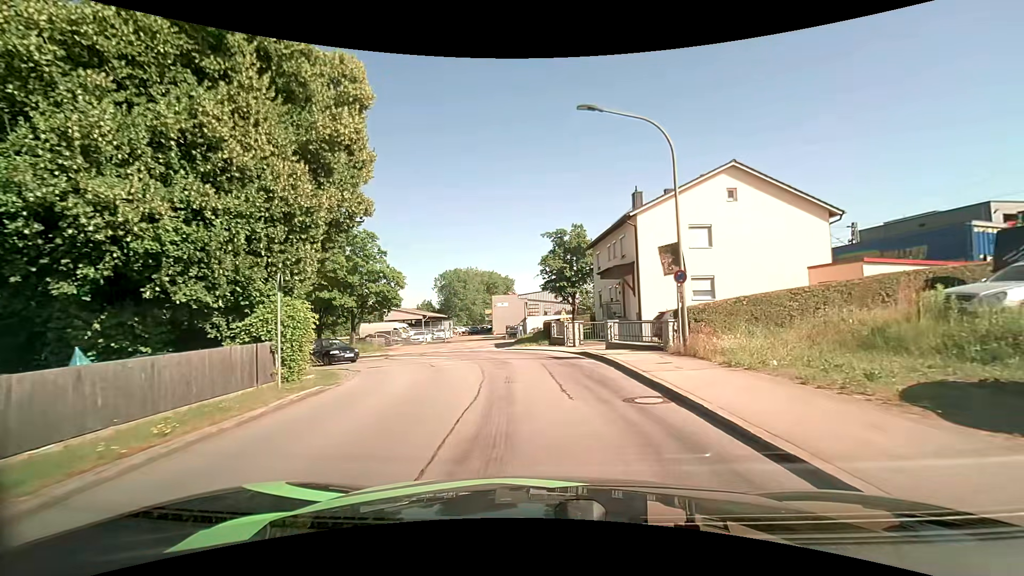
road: unclassified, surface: asphalt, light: Day
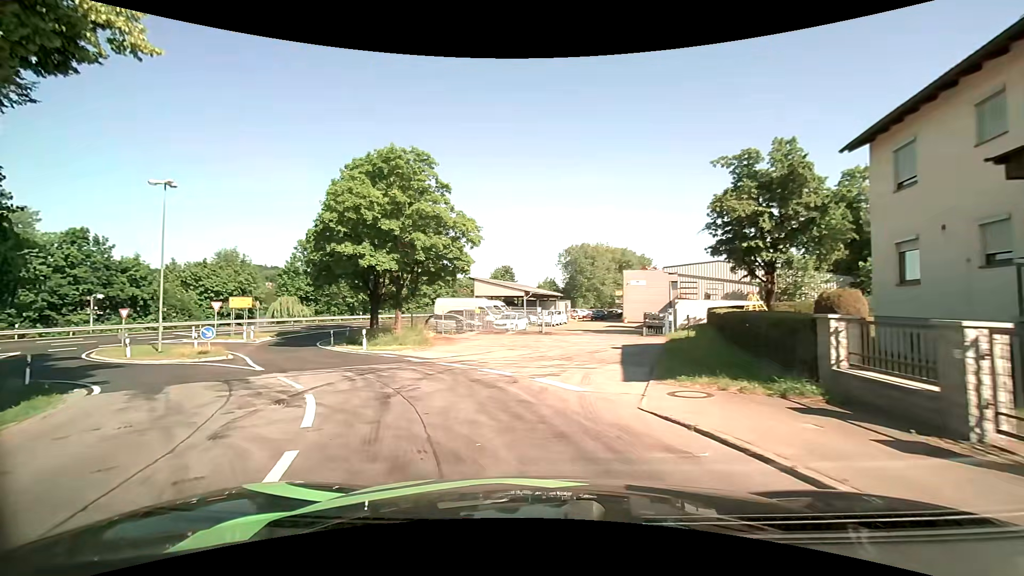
(-1.0, +19.6) m; -15°
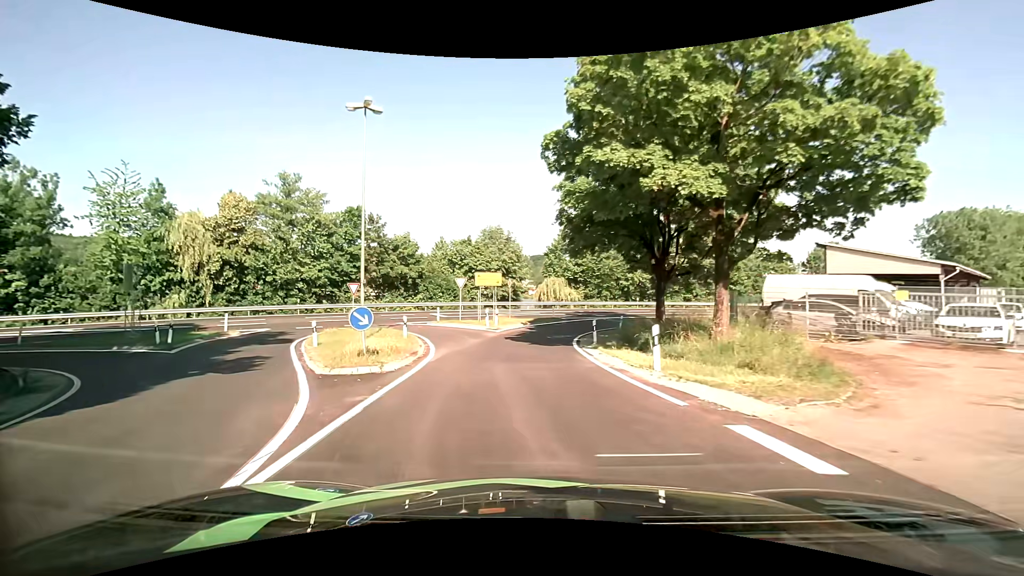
(-4.3, +14.9) m; -29°
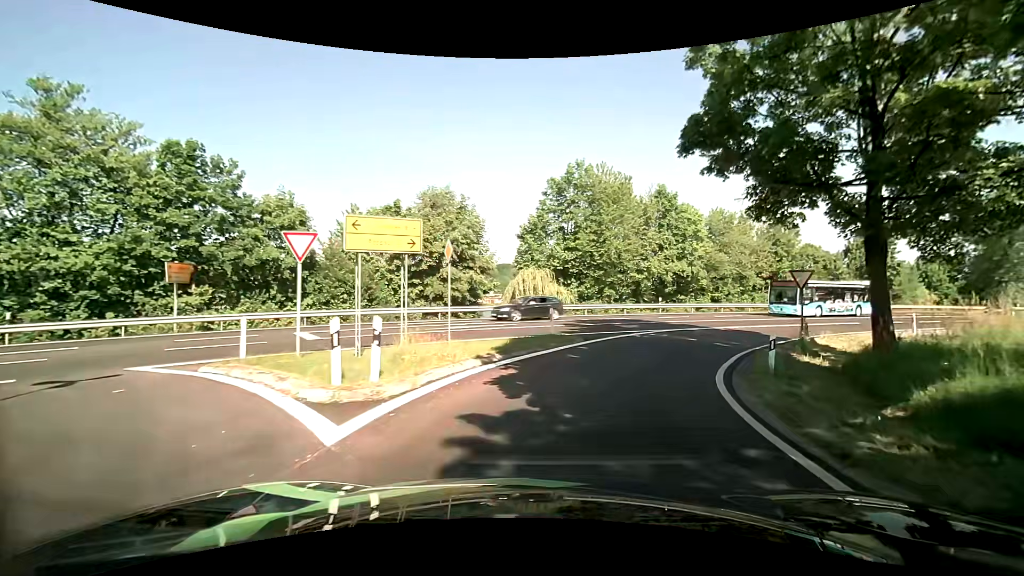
(-1.2, +22.9) m; +2°
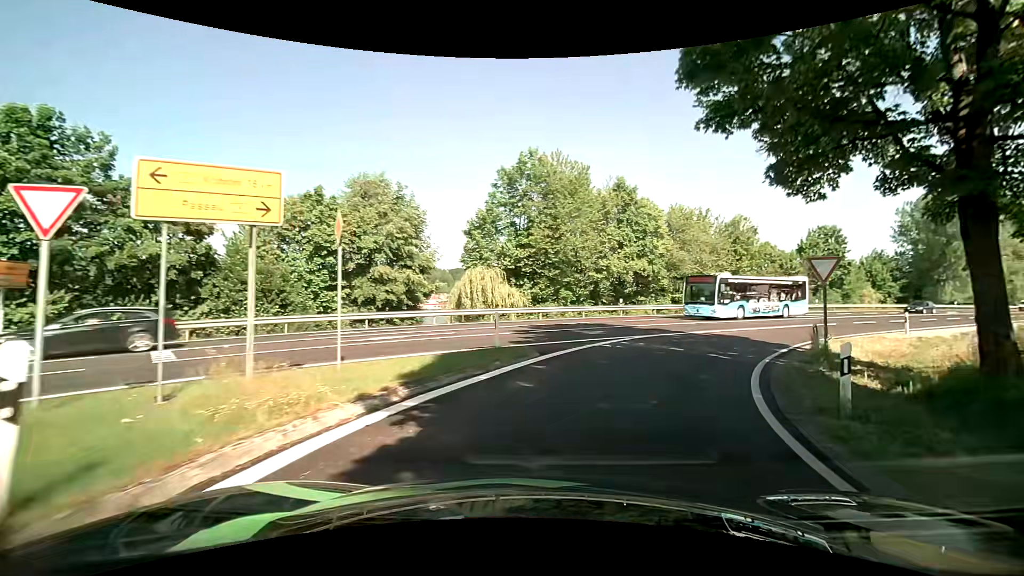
(+0.2, +4.9) m; +5°
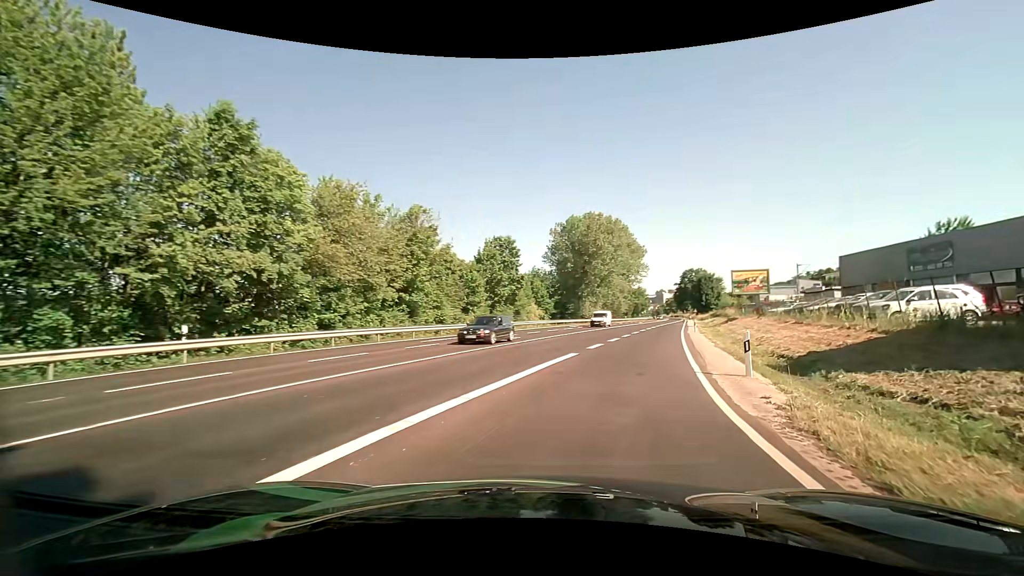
(+5.4, +18.4) m; +35°
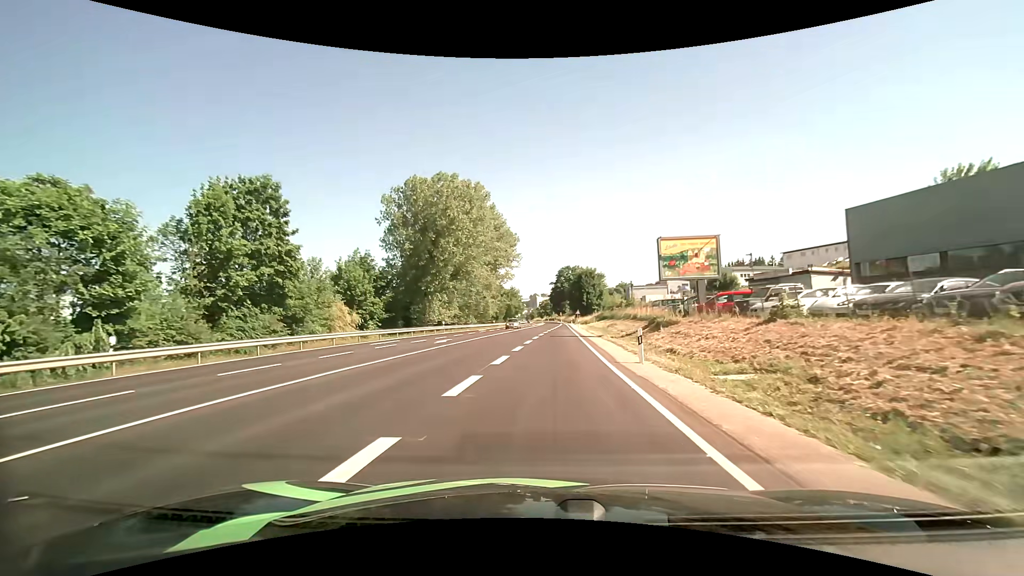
(+6.6, +29.1) m; +15°
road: primary
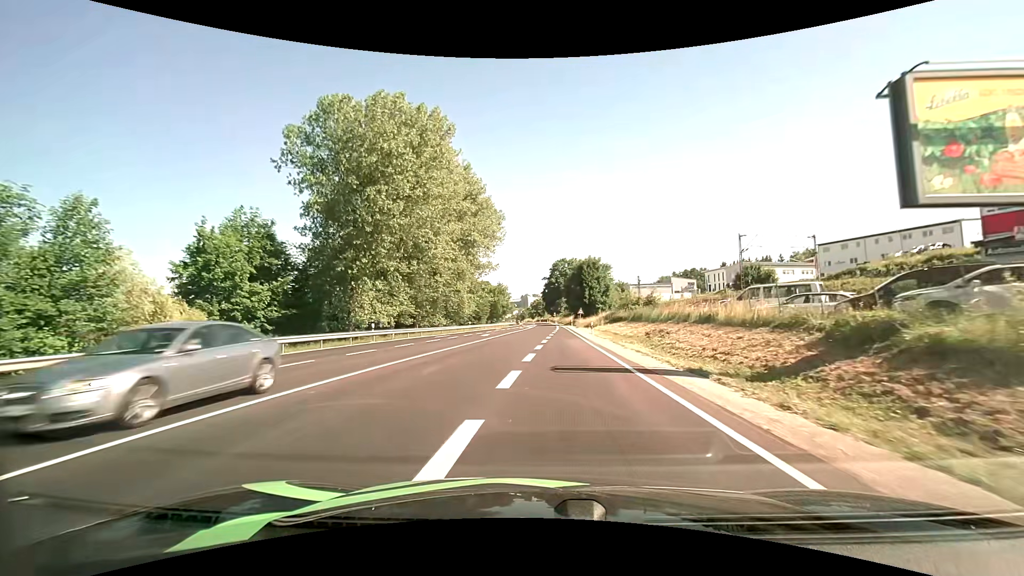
(+0.2, +23.5) m; +1°
(0, +10) (0, +20) (0, +30) (0, +40) (0, +50) (0, +60) (+1, +70) (+1, +80) (+1, +90) (+1, +100) m
